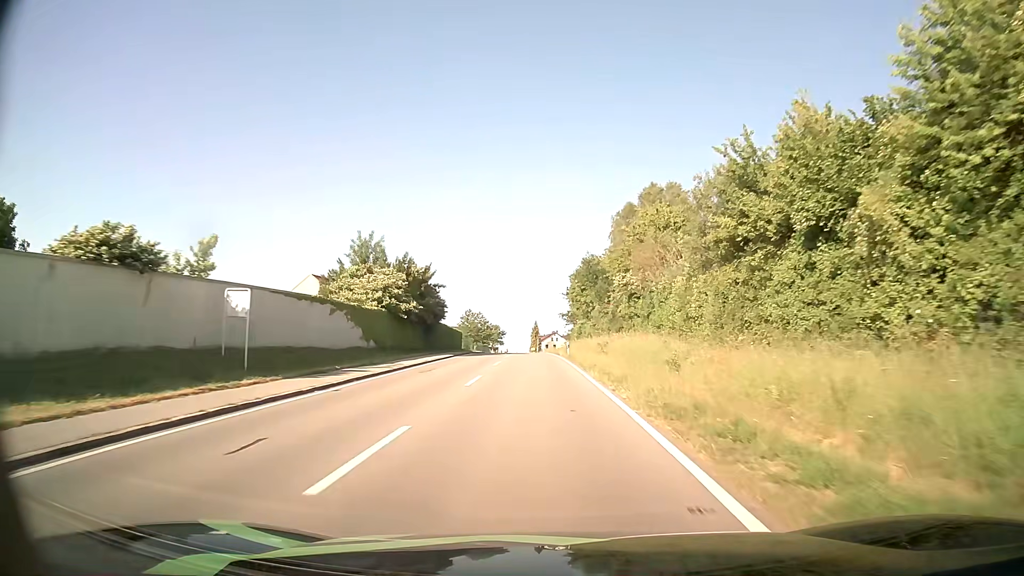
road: tertiary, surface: asphalt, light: Day
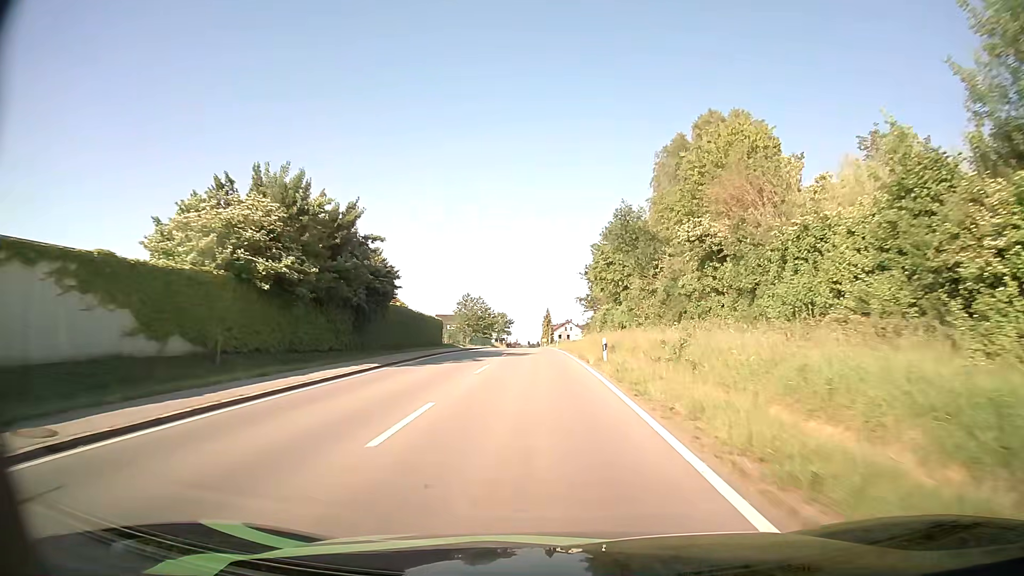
(-0.2, +21.9) m; -1°
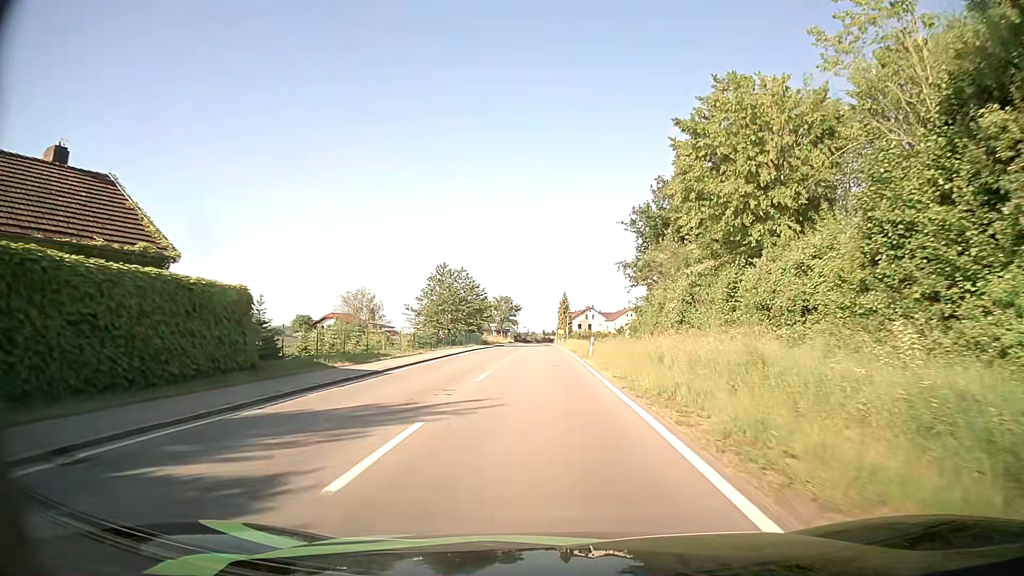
(-0.5, +38.0) m; -1°
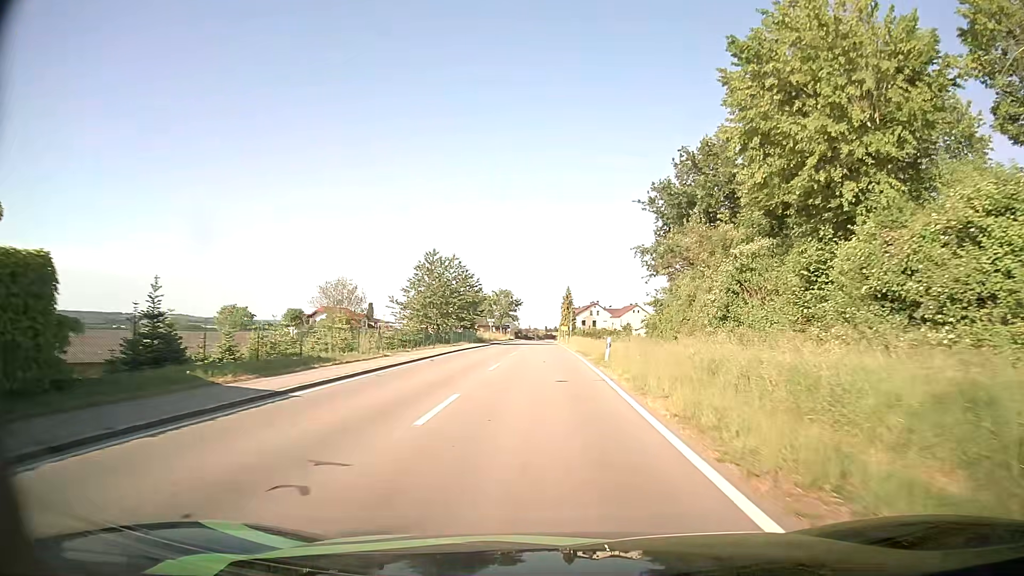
(-0.1, +8.3) m; -1°
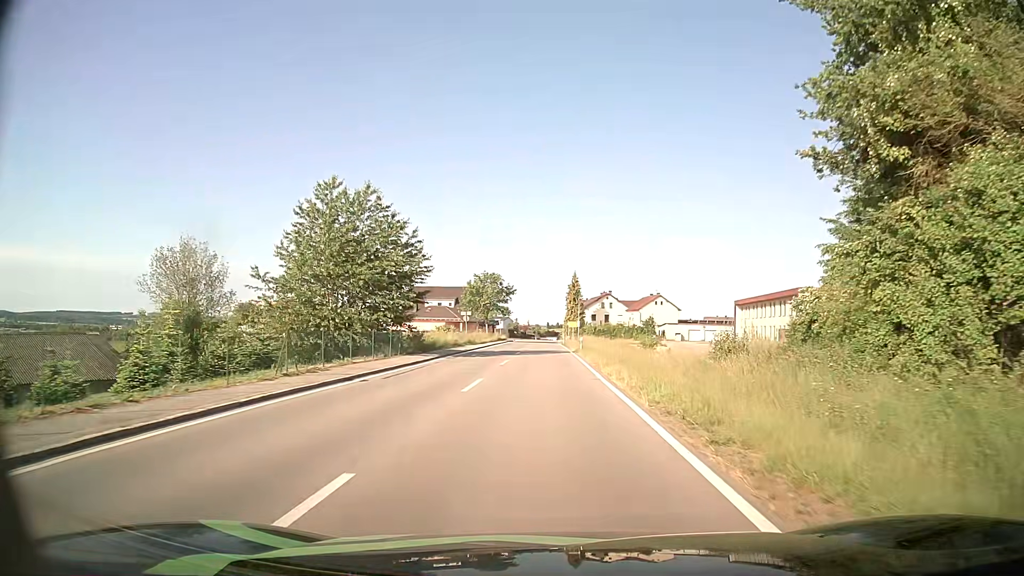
(+0.1, +30.7) m; 0°
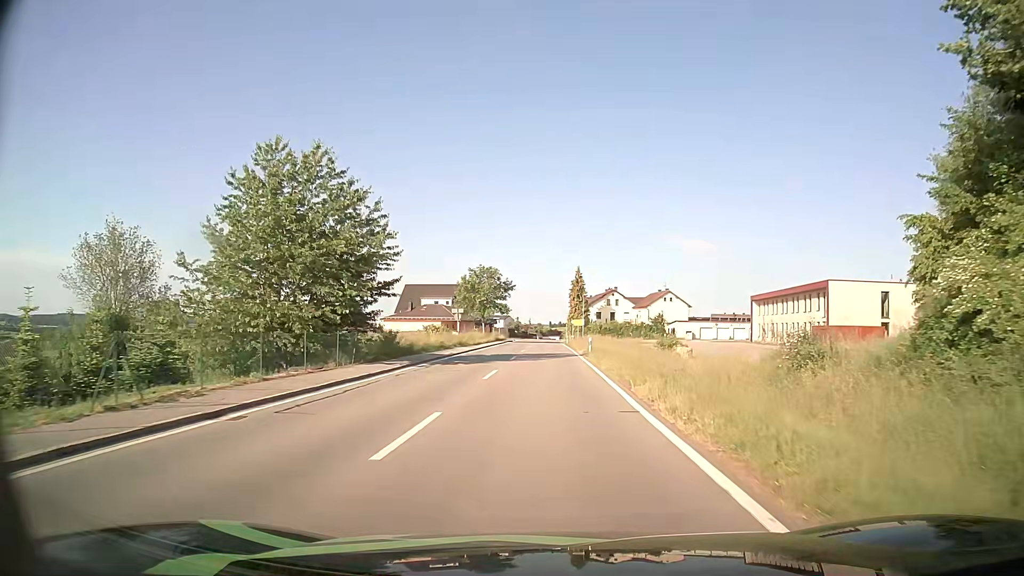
(0.0, +7.7) m; 0°
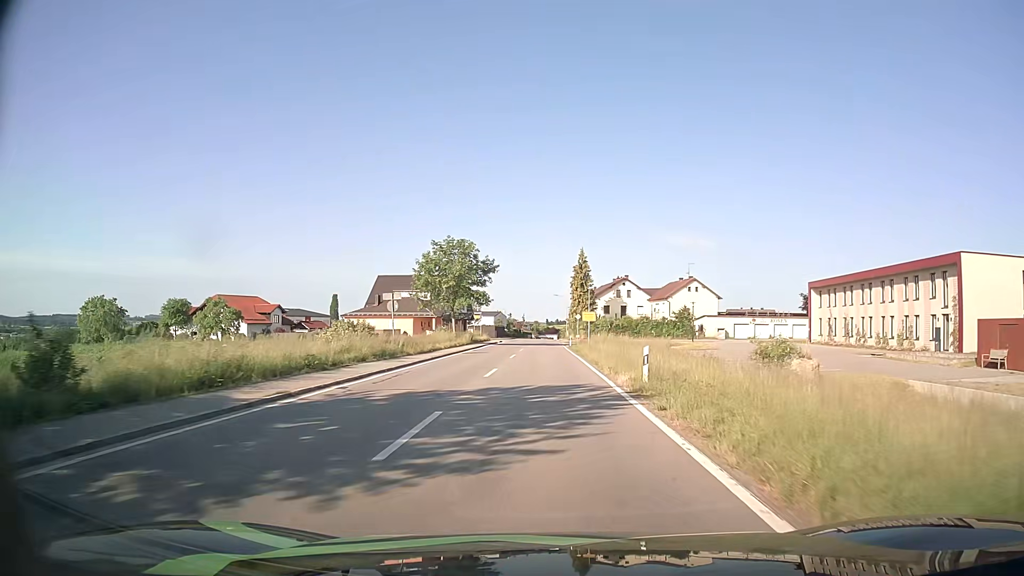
(0.0, +23.8) m; 0°
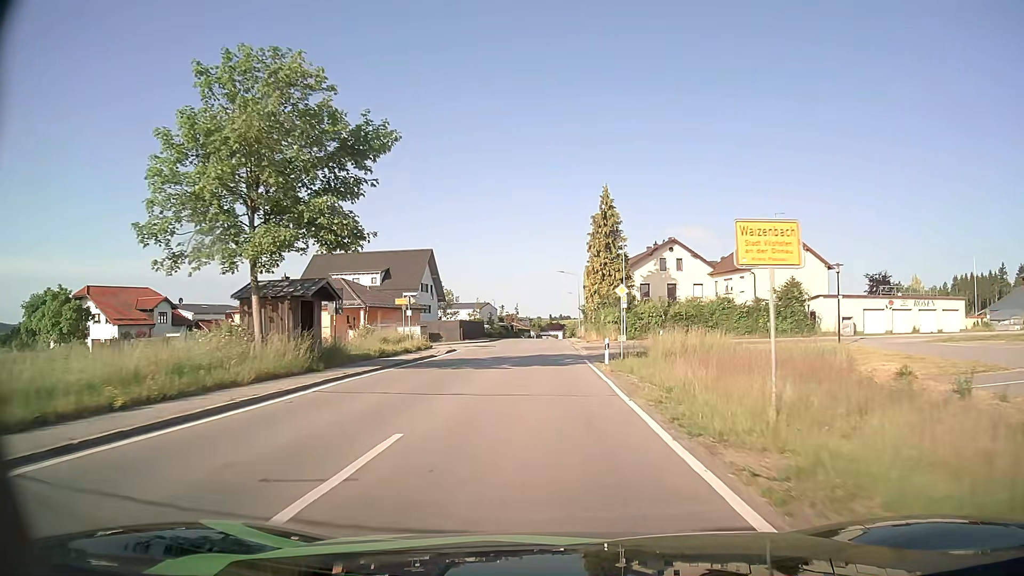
(+0.1, +40.4) m; 0°
(0, +10) (0, +20) (0, +30) (0, +40) (0, +50) (0, +60) (0, +70) (0, +80) (0, +90) (+1, +100) m
